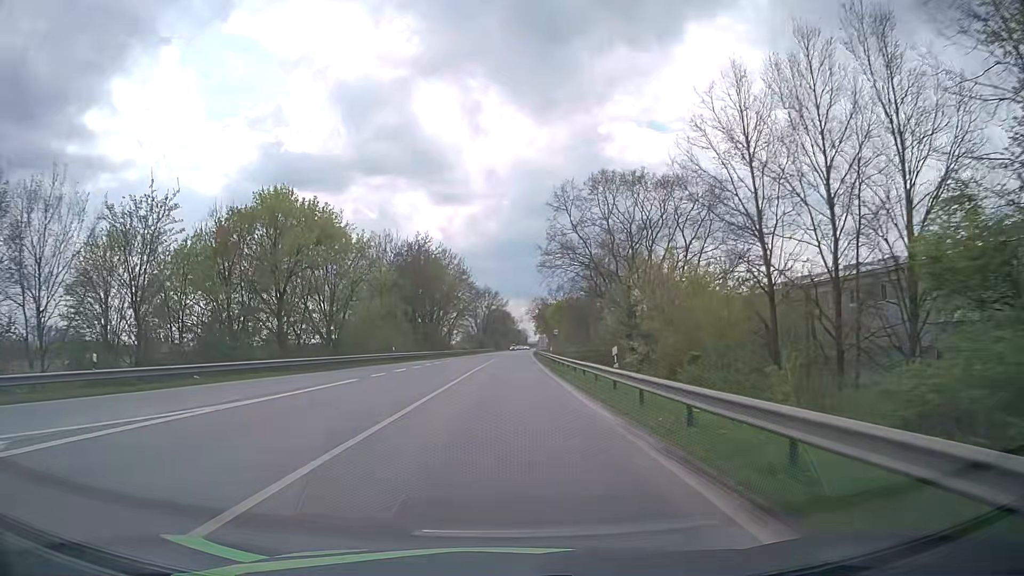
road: unclassified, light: Day
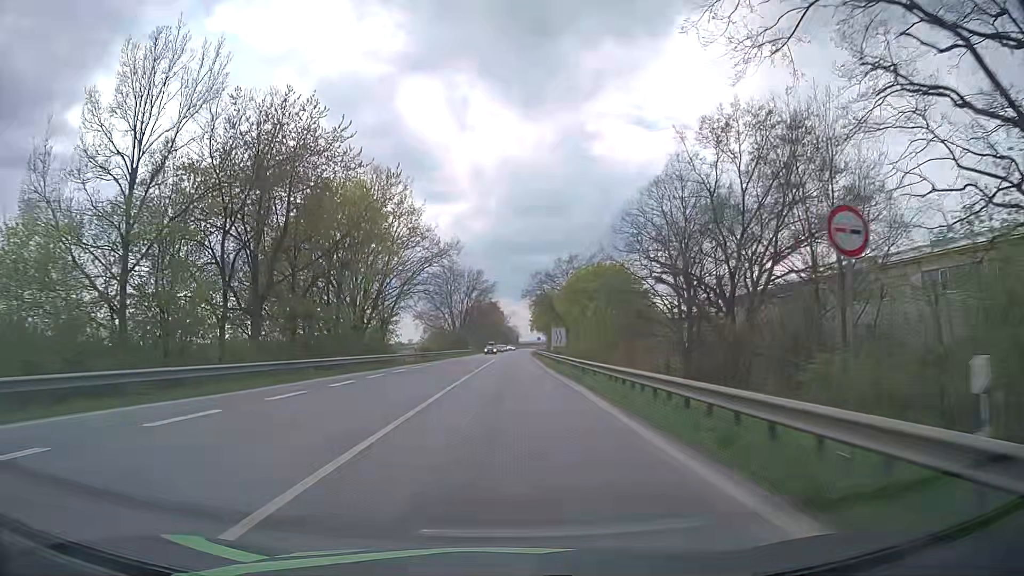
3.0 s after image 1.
(+0.3, +49.5) m; 0°
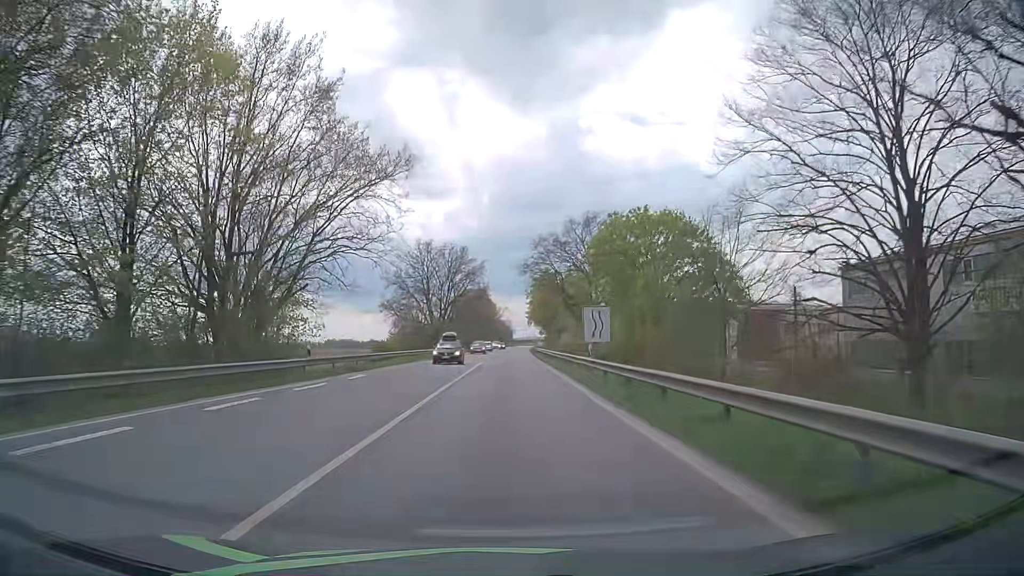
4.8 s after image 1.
(+0.3, +27.7) m; +1°
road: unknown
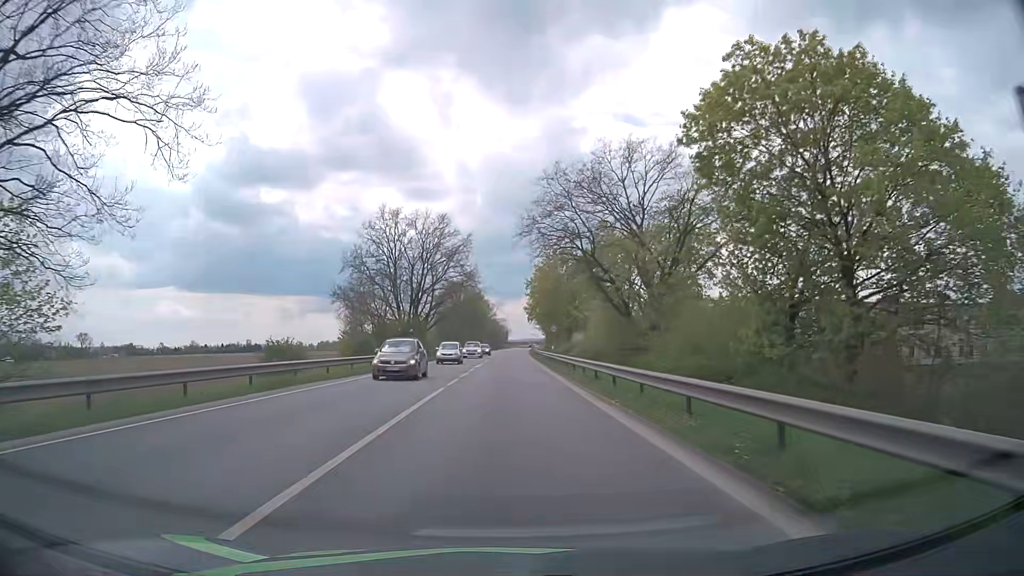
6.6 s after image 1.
(+0.2, +26.3) m; +1°
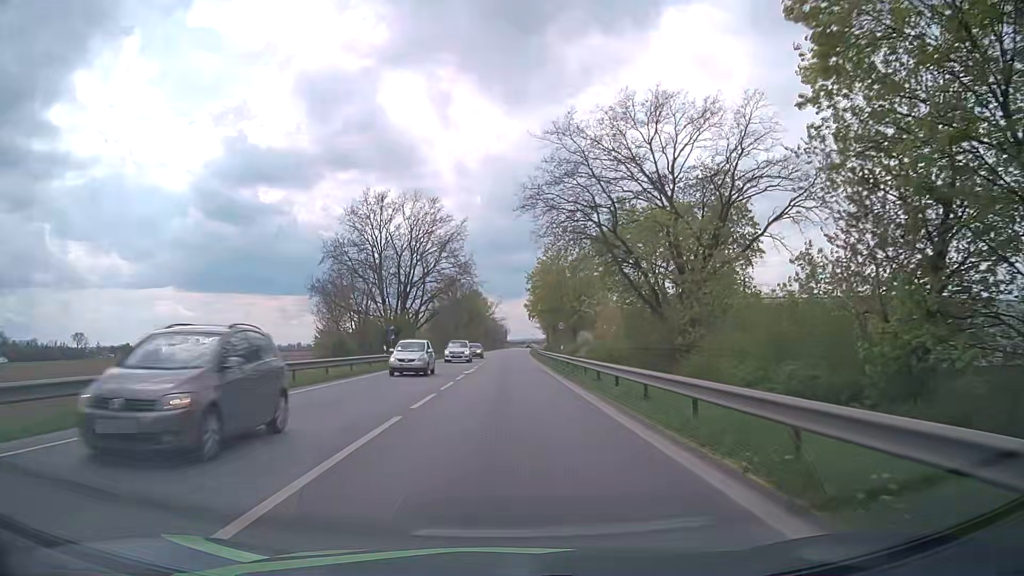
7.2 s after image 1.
(0.0, +8.5) m; 0°
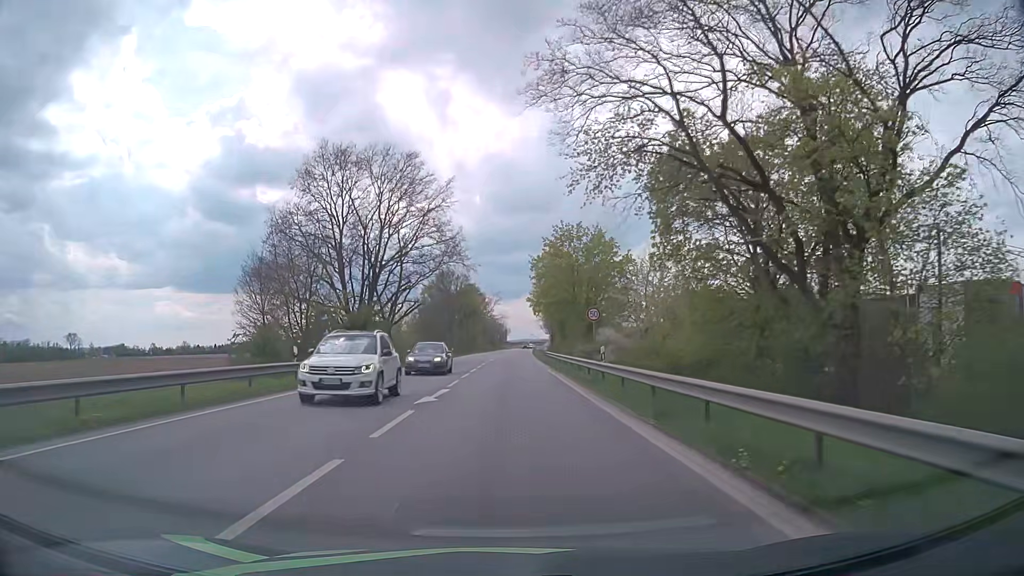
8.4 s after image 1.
(0.0, +16.4) m; 0°
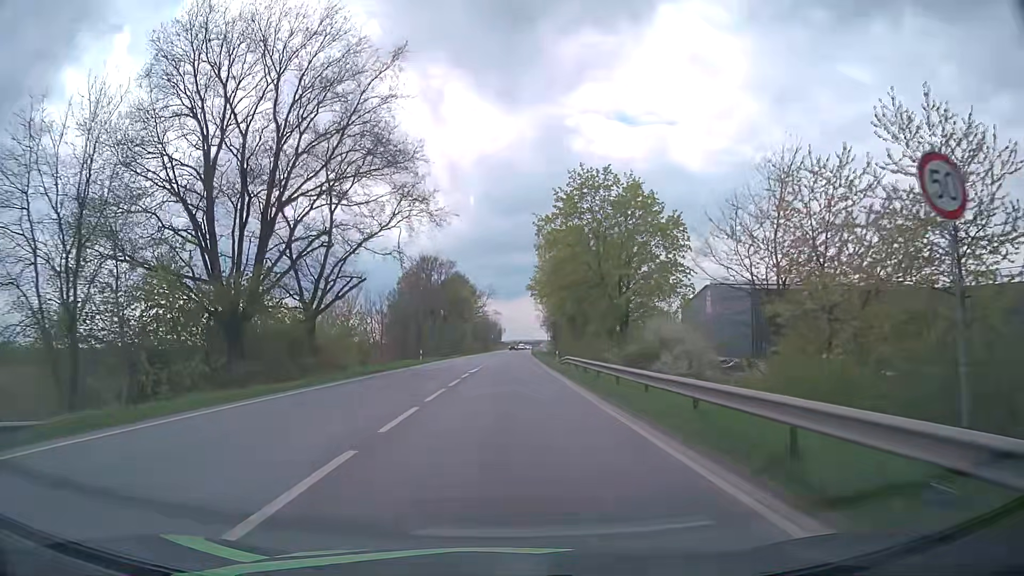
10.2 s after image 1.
(0.0, +23.3) m; 0°
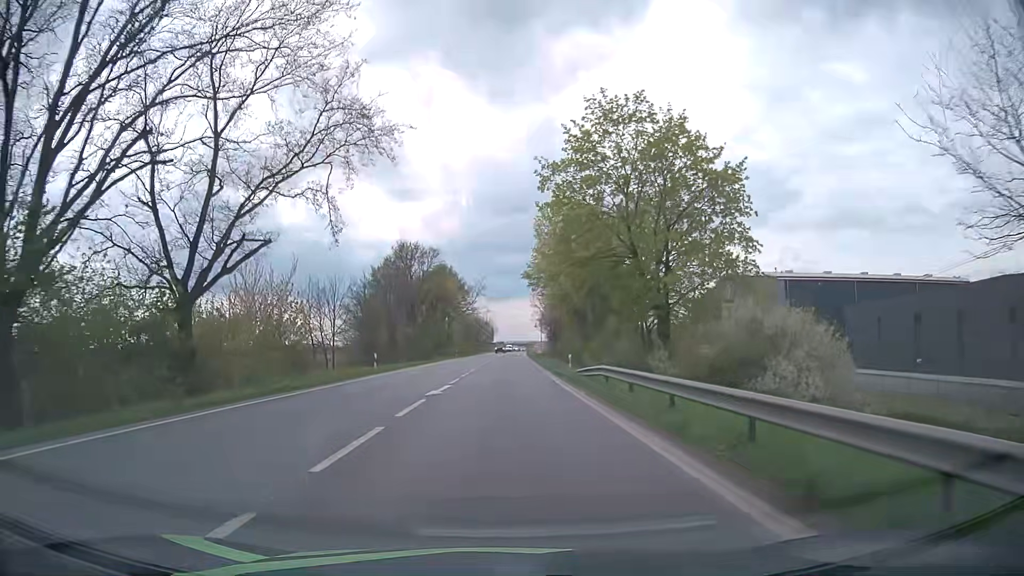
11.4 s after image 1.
(+0.1, +15.2) m; 0°
(0, +10) (0, +20) (0, +30) (+1, +40) (+1, +50) (+1, +60) (+1, +70) (+1, +80) (+1, +90) (+1, +100) m
